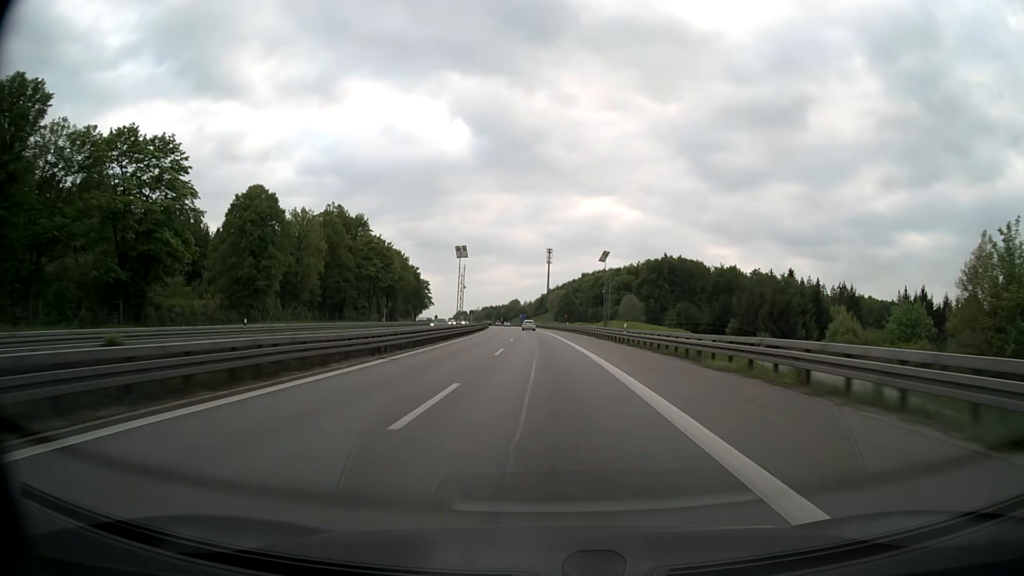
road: motorway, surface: asphalt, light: Day
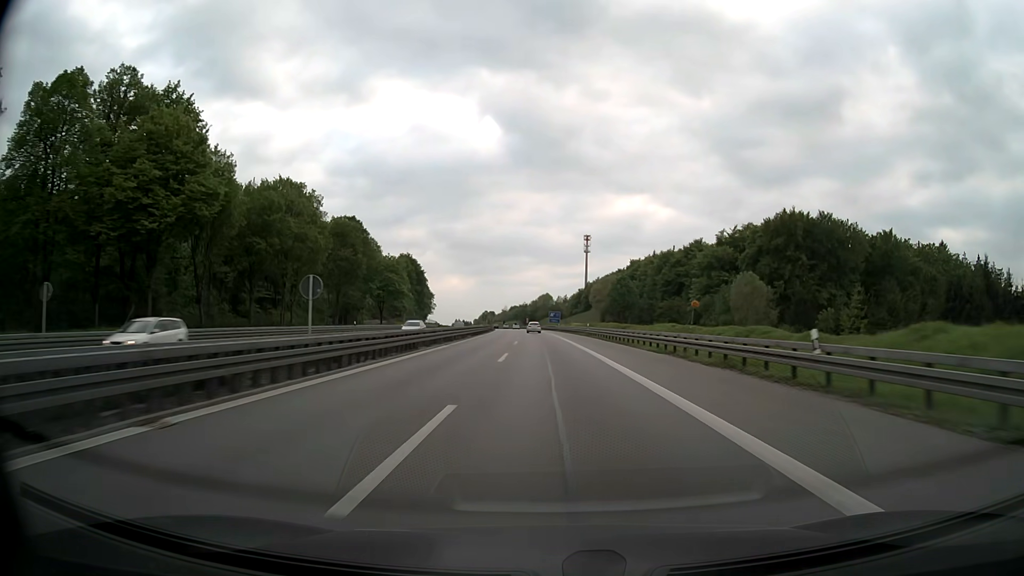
(-2.2, +76.0) m; -3°
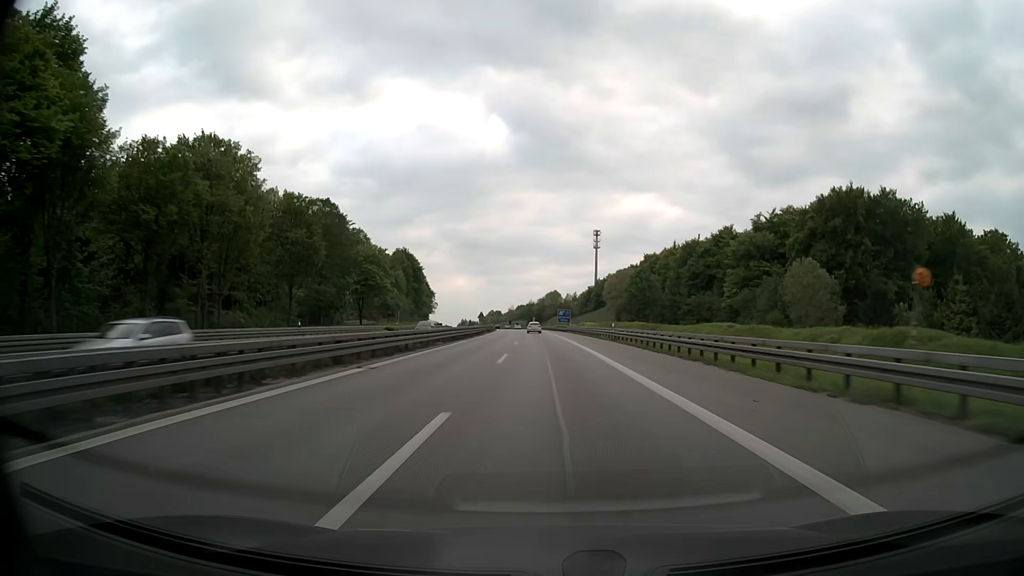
(-0.1, +19.0) m; -1°
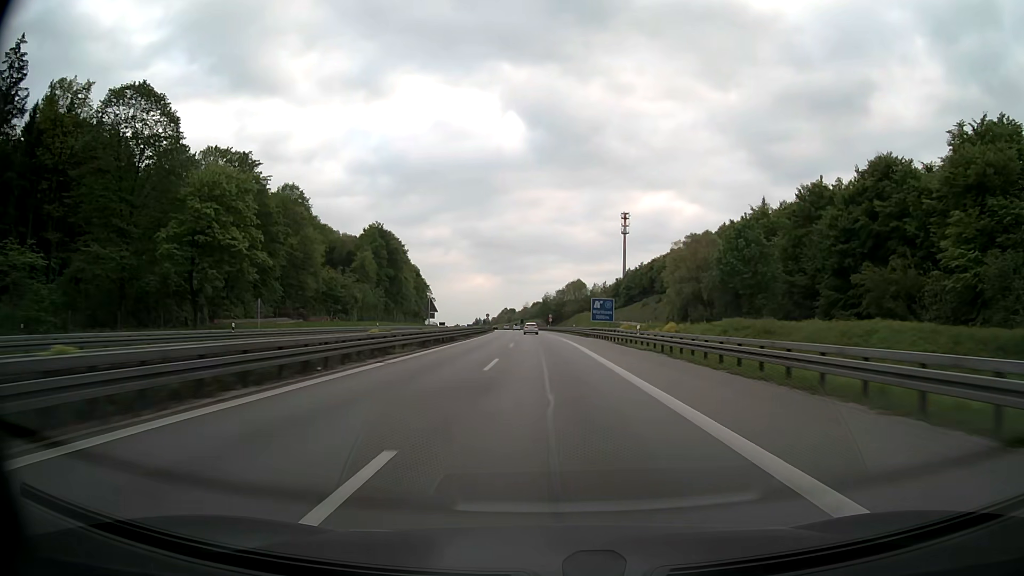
(-0.8, +57.1) m; -2°
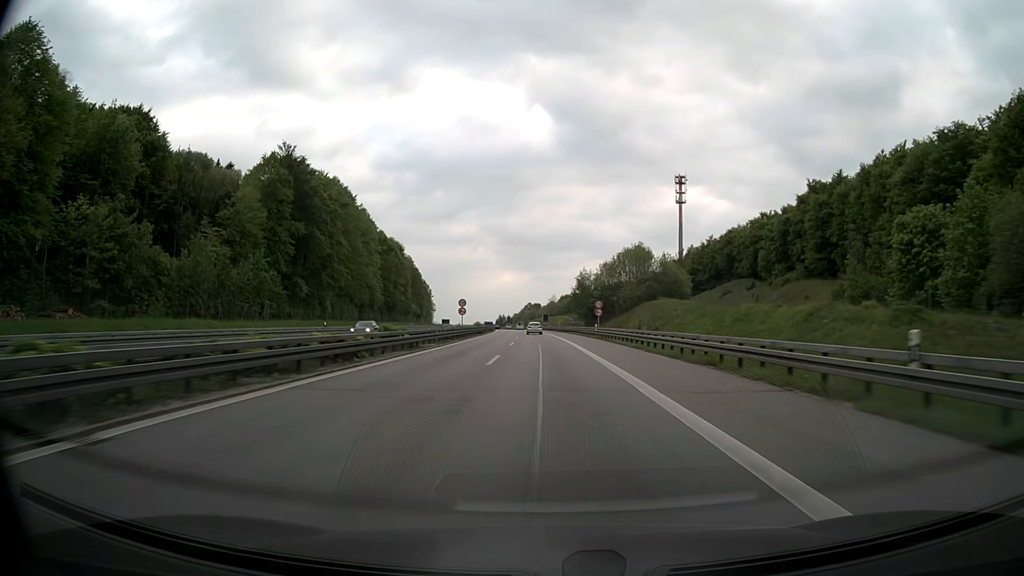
(-1.6, +76.3) m; -2°
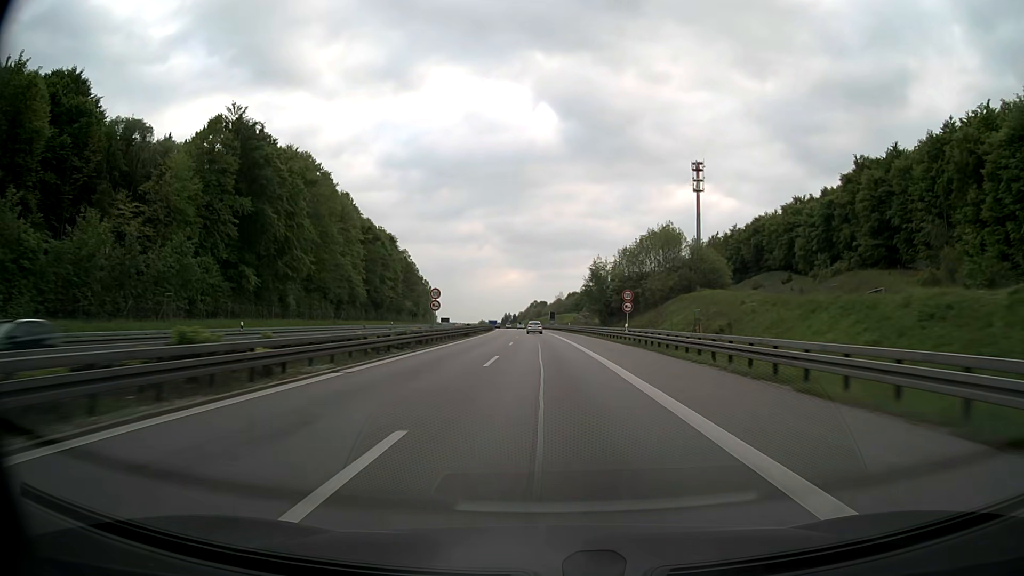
(-0.1, +19.1) m; -1°
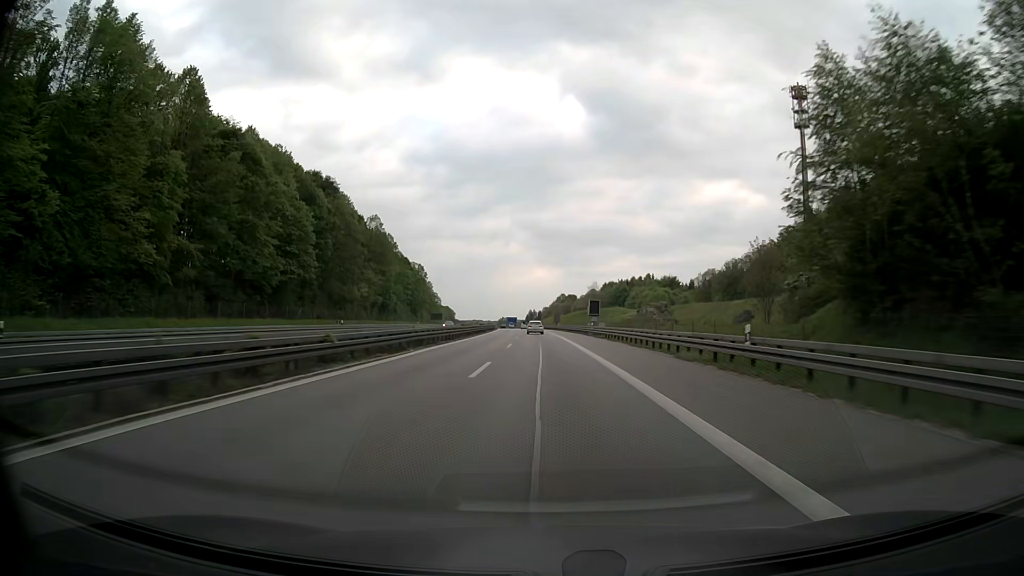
(-1.4, +76.3) m; -2°
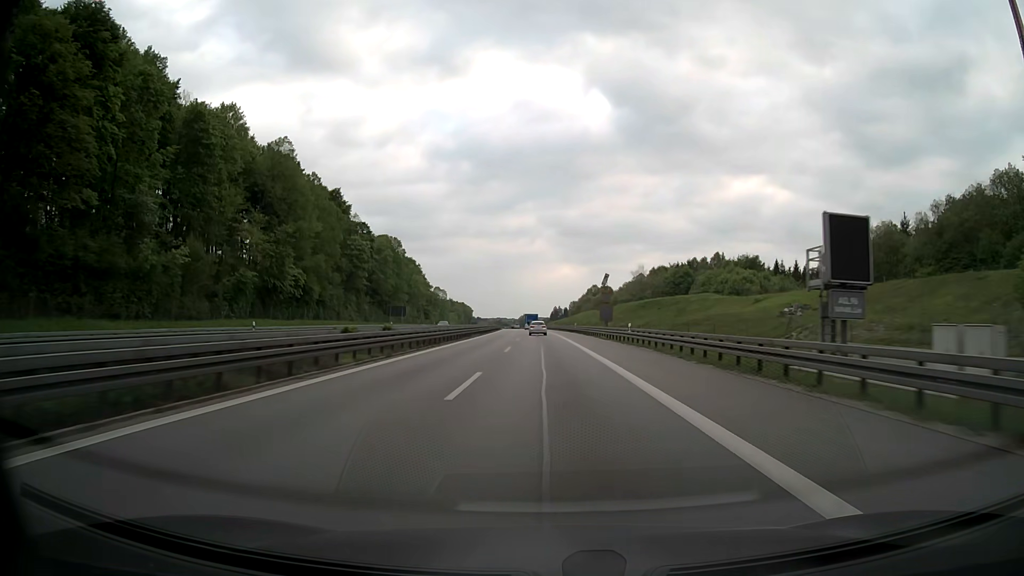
(-1.4, +76.3) m; -2°
(0, +10) (0, +20) (0, +30) (0, +40) (0, +50) (-1, +60) (-1, +70) (-1, +80) (-2, +90) (-2, +100) m
